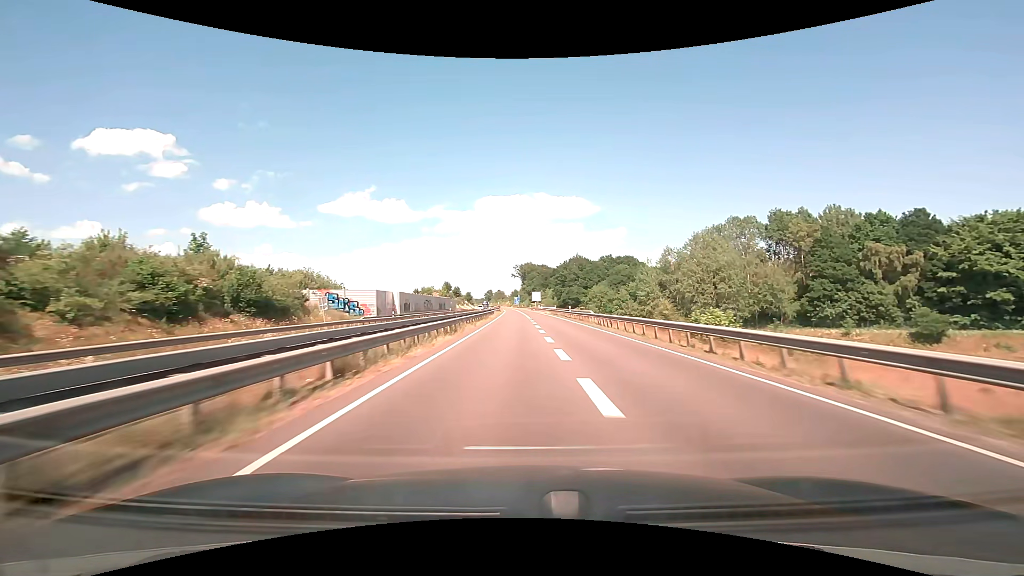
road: trunk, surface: asphalt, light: Day
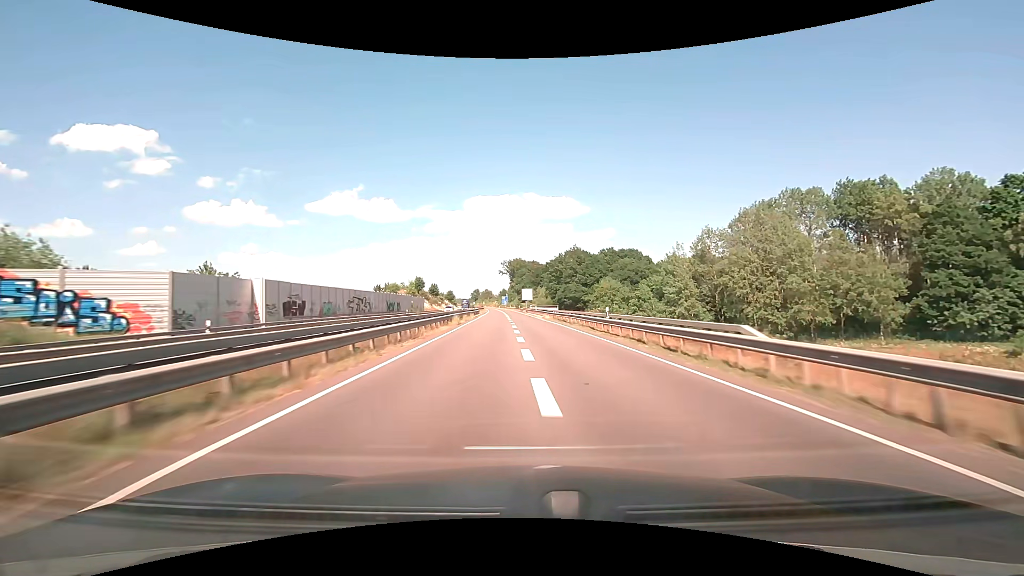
(+0.2, +30.1) m; +1°
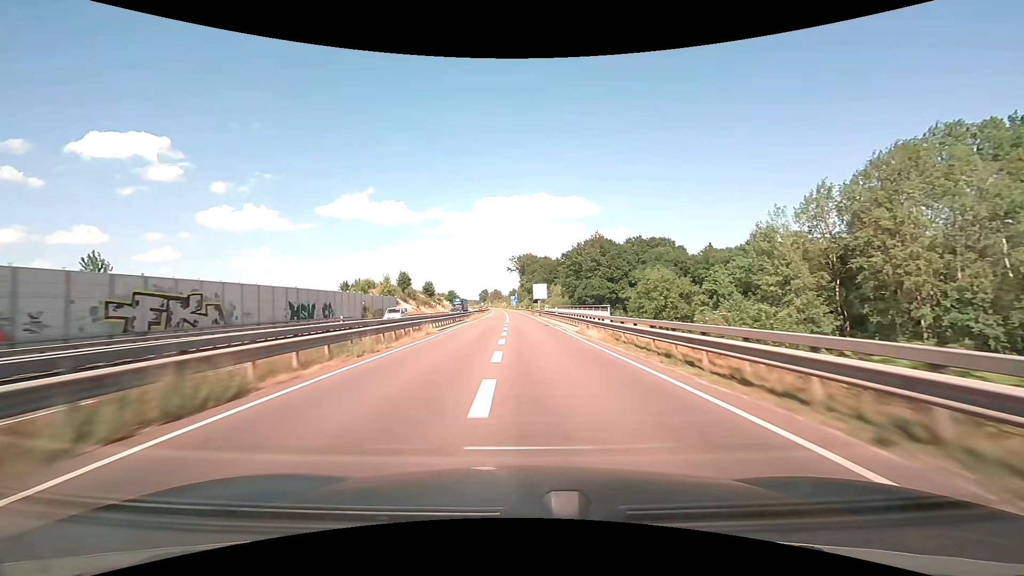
(-0.1, +29.9) m; -1°
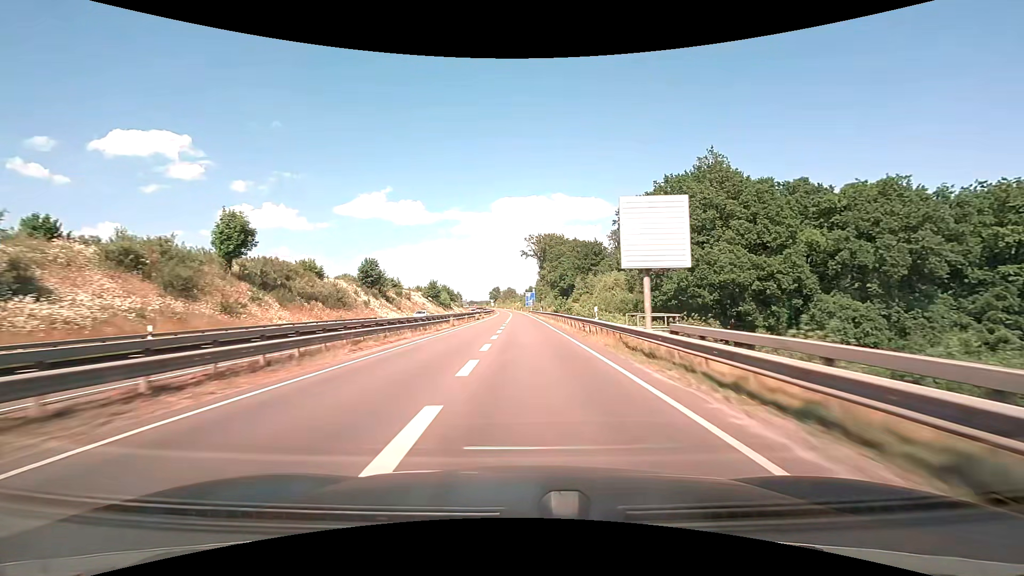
(-1.8, +74.1) m; -2°
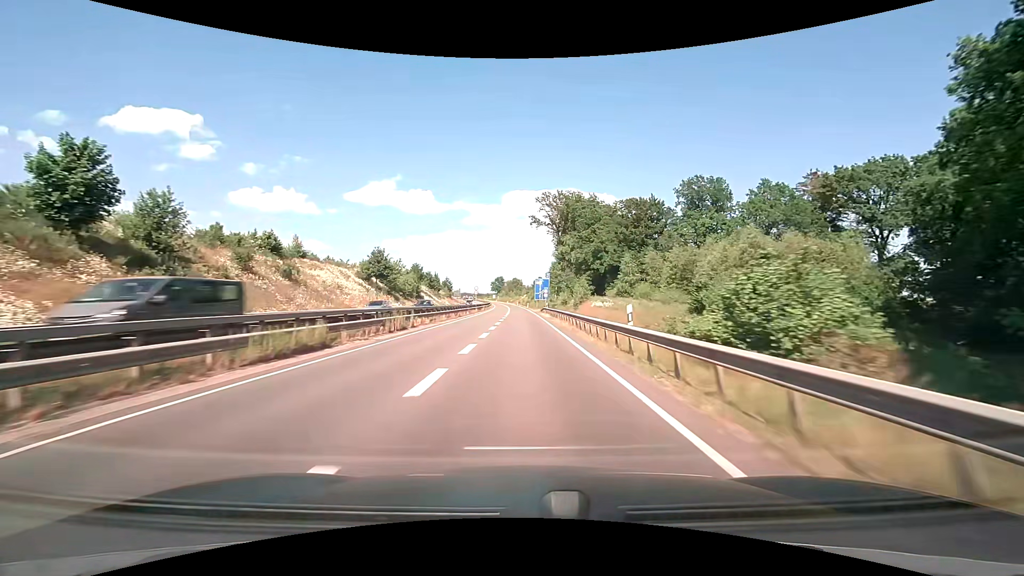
(-0.3, +56.3) m; -1°
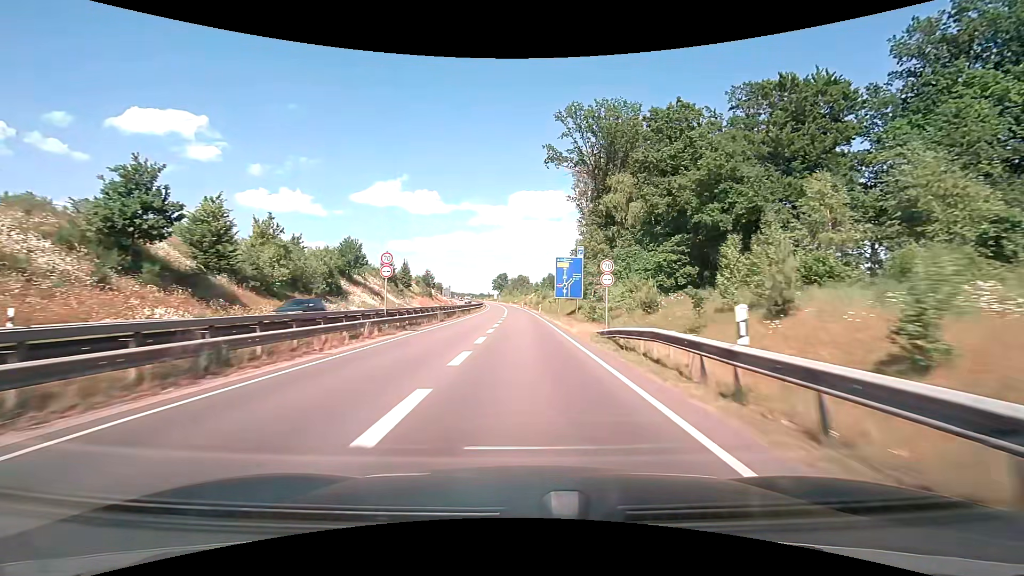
(-0.4, +49.9) m; -1°
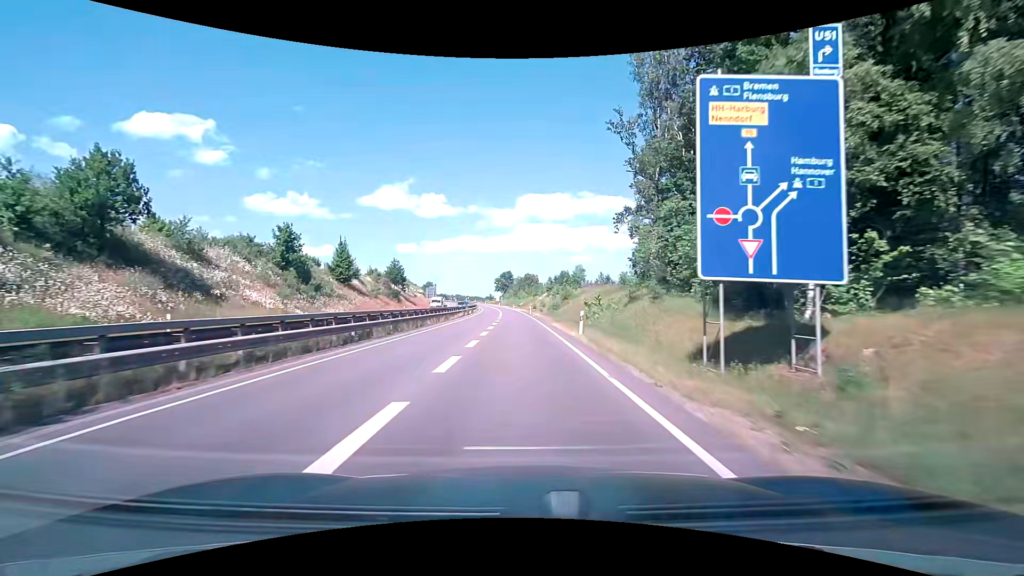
(-0.2, +42.4) m; -1°
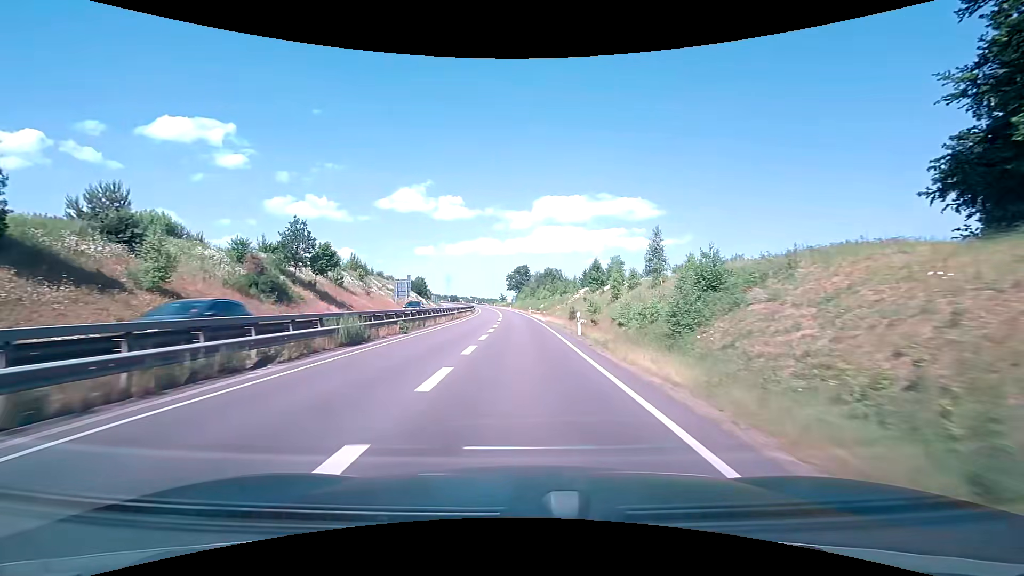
(-1.0, +50.1) m; -2°
(0, +10) (0, +20) (0, +30) (0, +40) (-1, +50) (-1, +60) (-2, +70) (-2, +80) (-3, +90) (-4, +100) m
